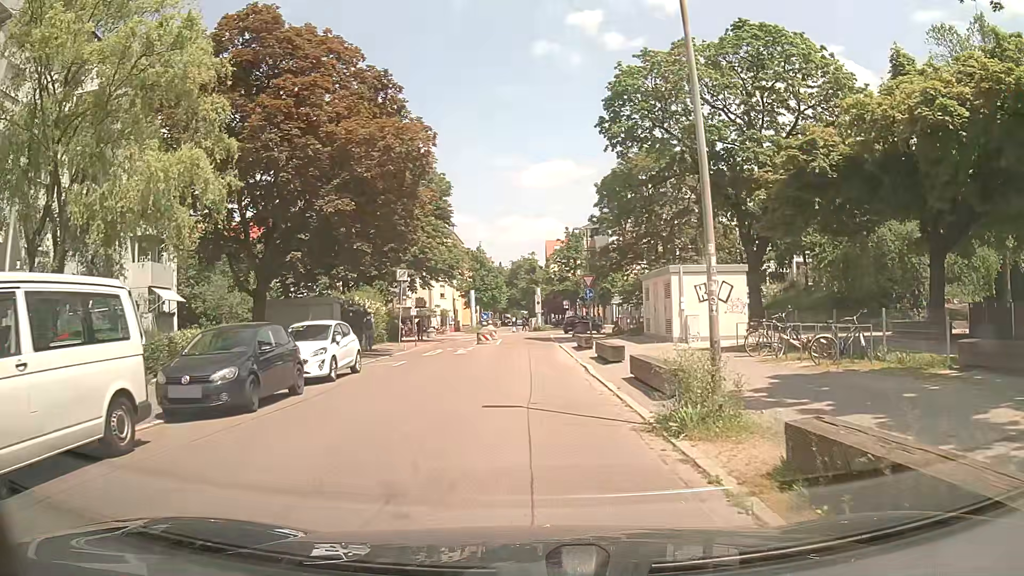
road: residential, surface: asphalt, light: Day
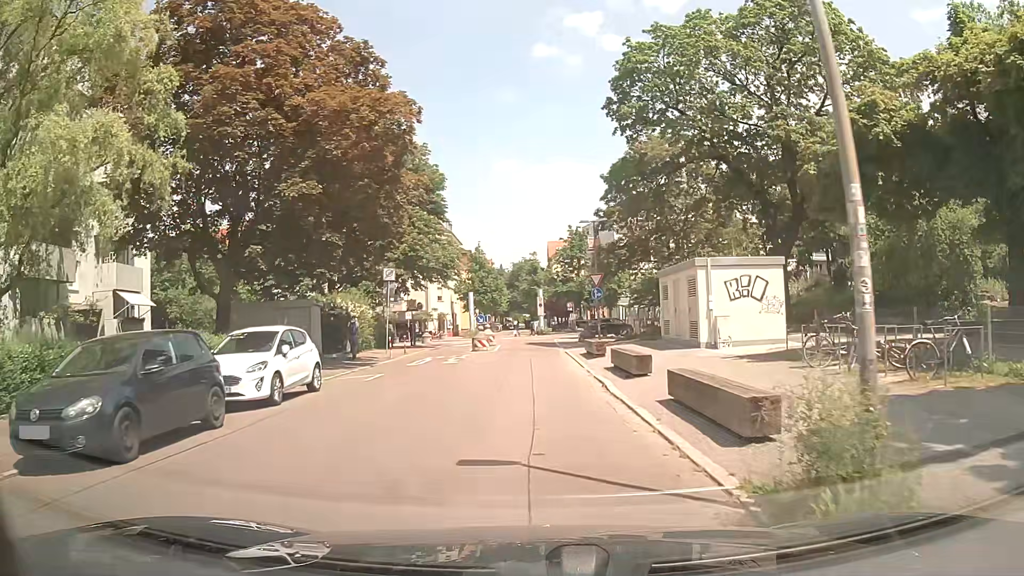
(-0.1, +3.9) m; -1°
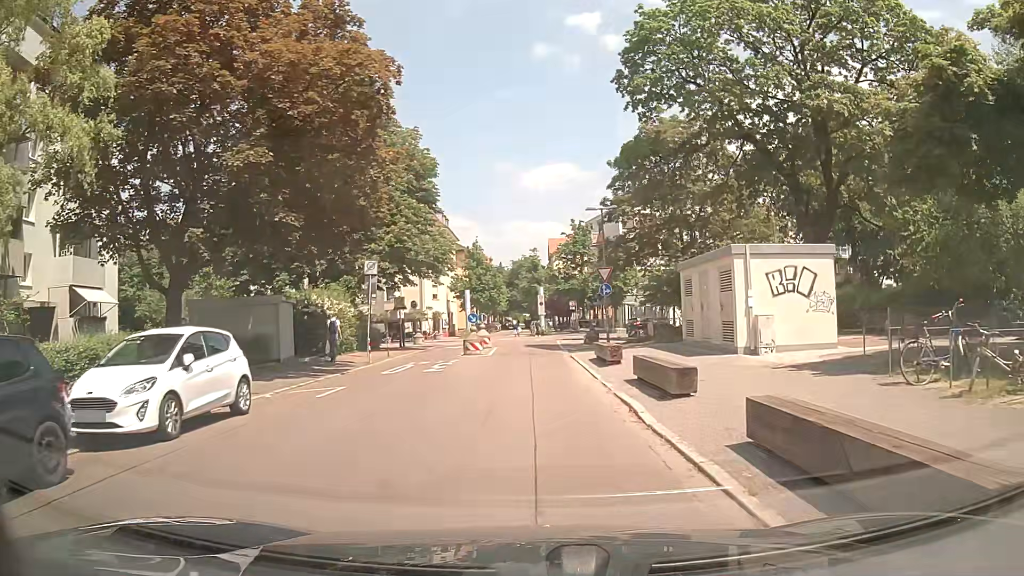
(0.0, +4.0) m; 0°
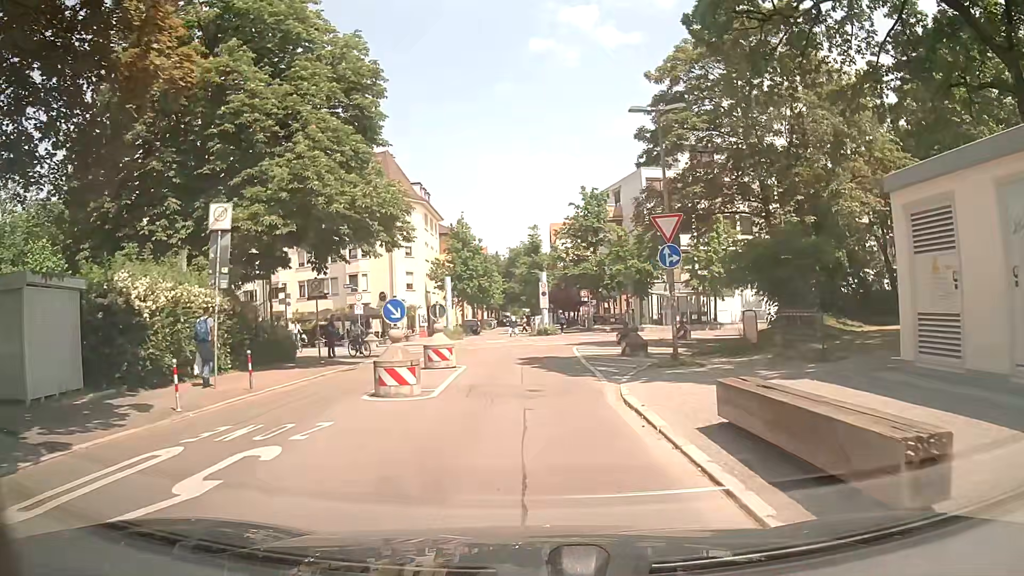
(0.0, +14.9) m; +1°
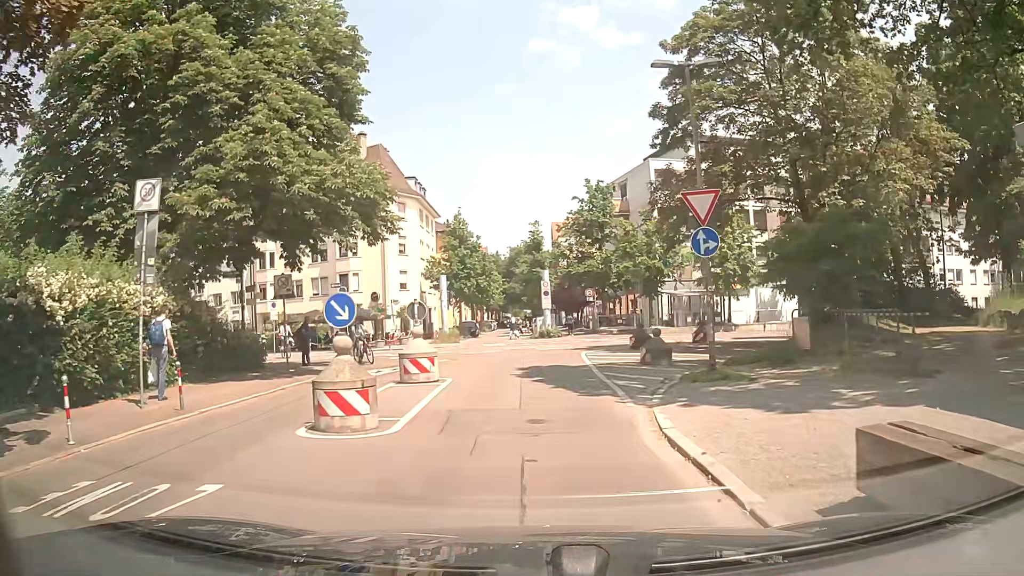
(0.0, +3.4) m; -1°
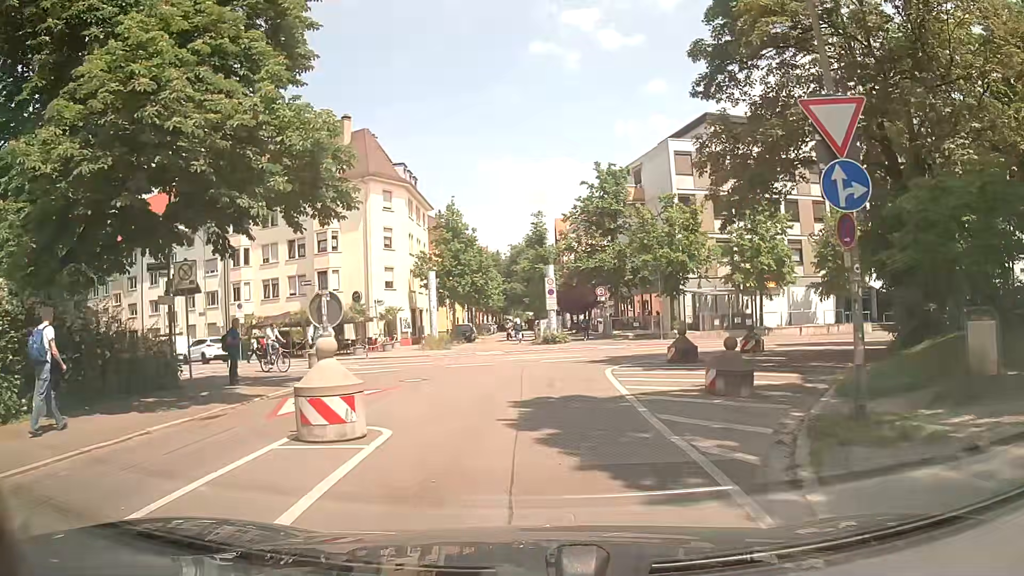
(-0.1, +6.3) m; -1°
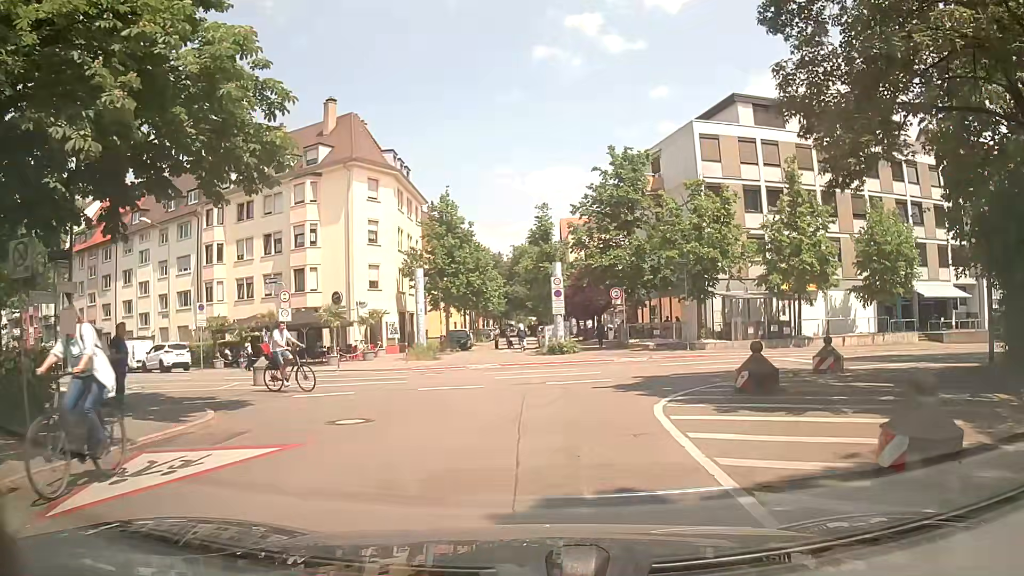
(0.0, +5.7) m; 0°
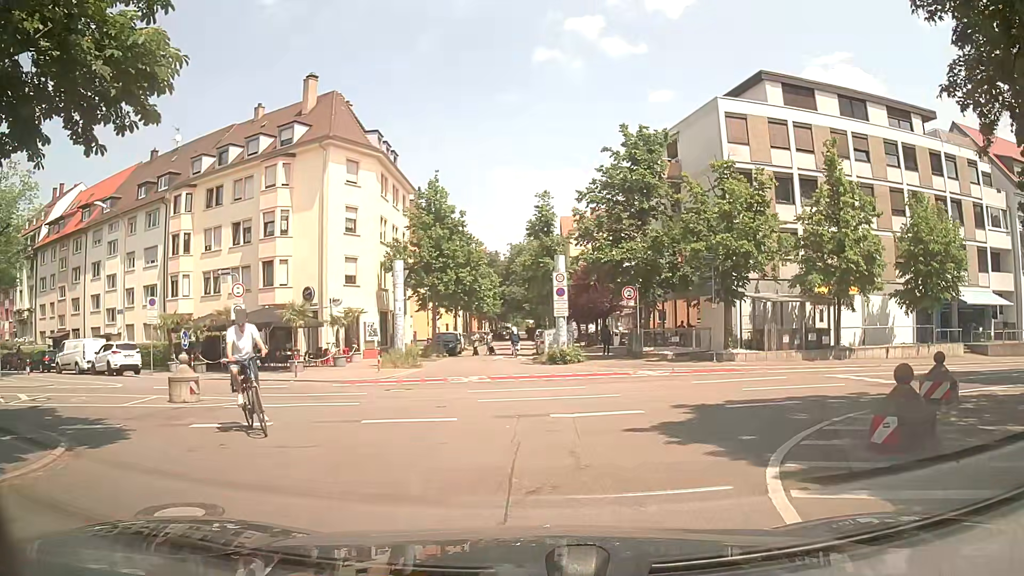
(0.0, +5.1) m; -2°
